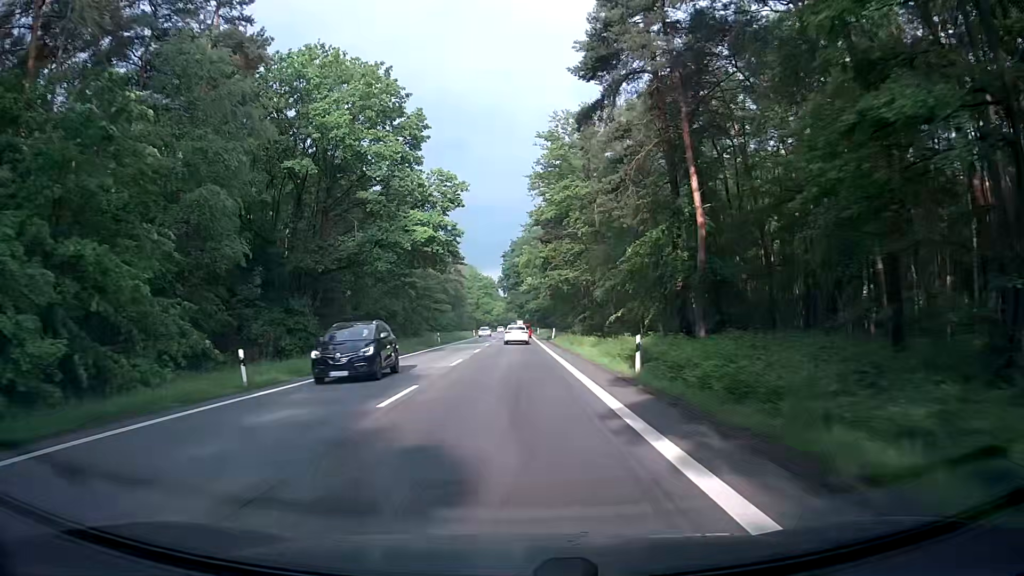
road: secondary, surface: asphalt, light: Day
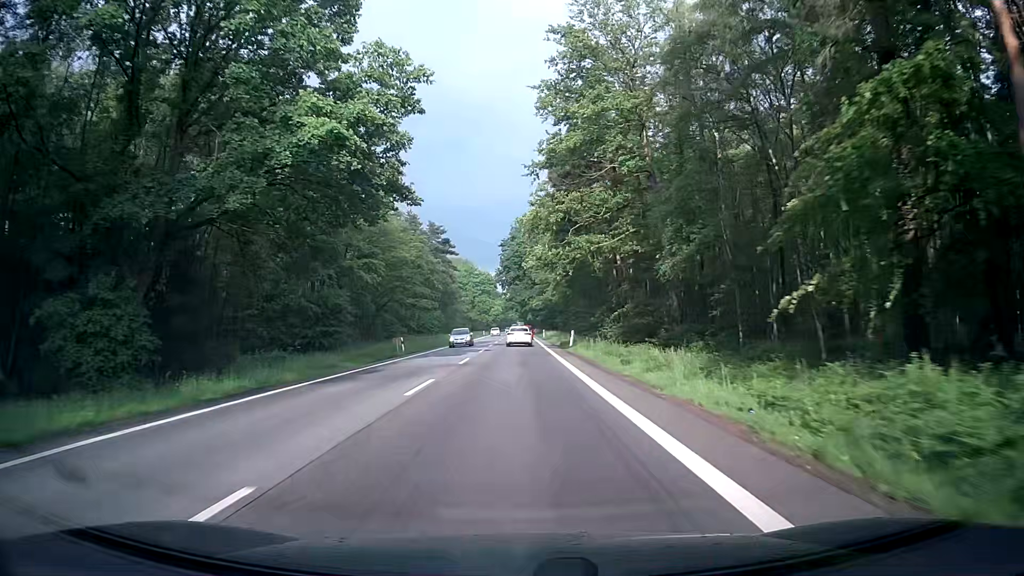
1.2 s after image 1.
(-0.2, +22.2) m; -1°
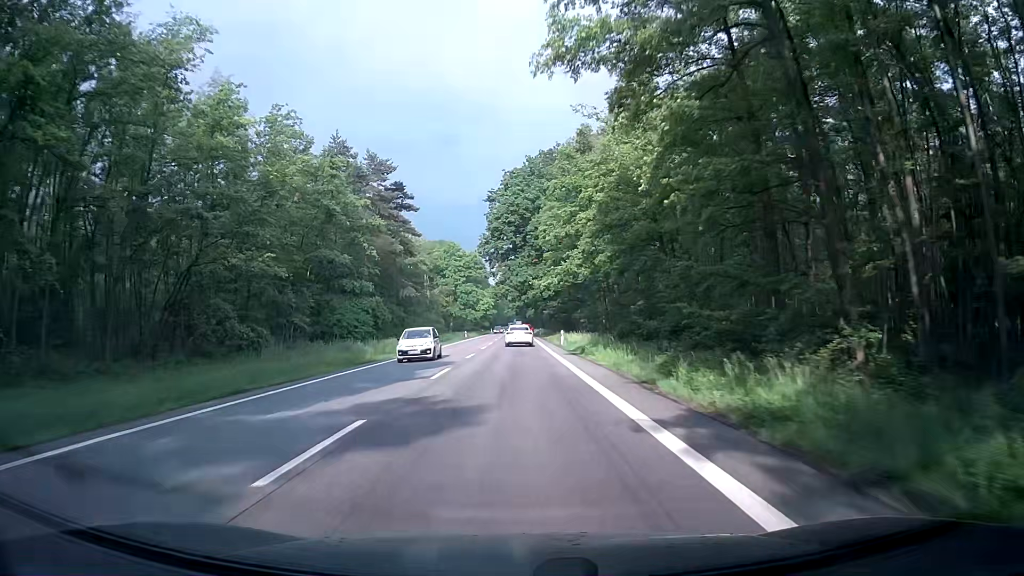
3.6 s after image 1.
(+0.7, +44.4) m; 0°
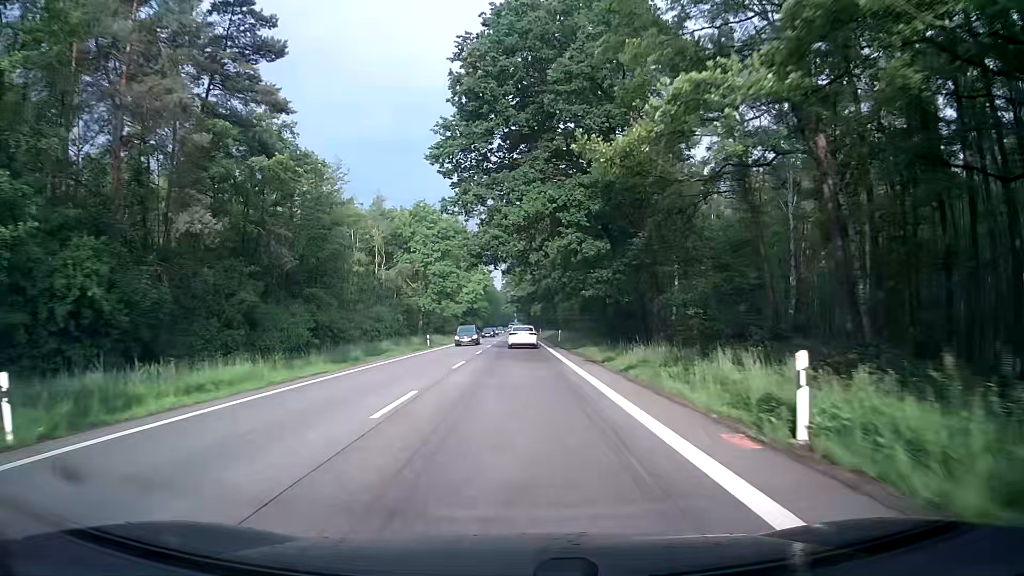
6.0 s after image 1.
(+0.2, +44.3) m; 0°
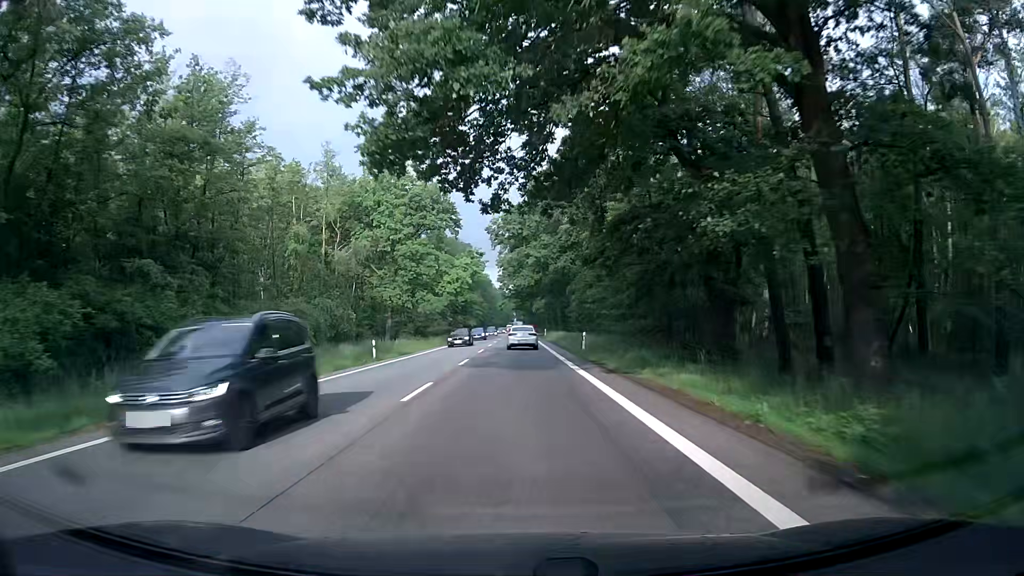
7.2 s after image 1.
(+0.1, +21.9) m; 0°
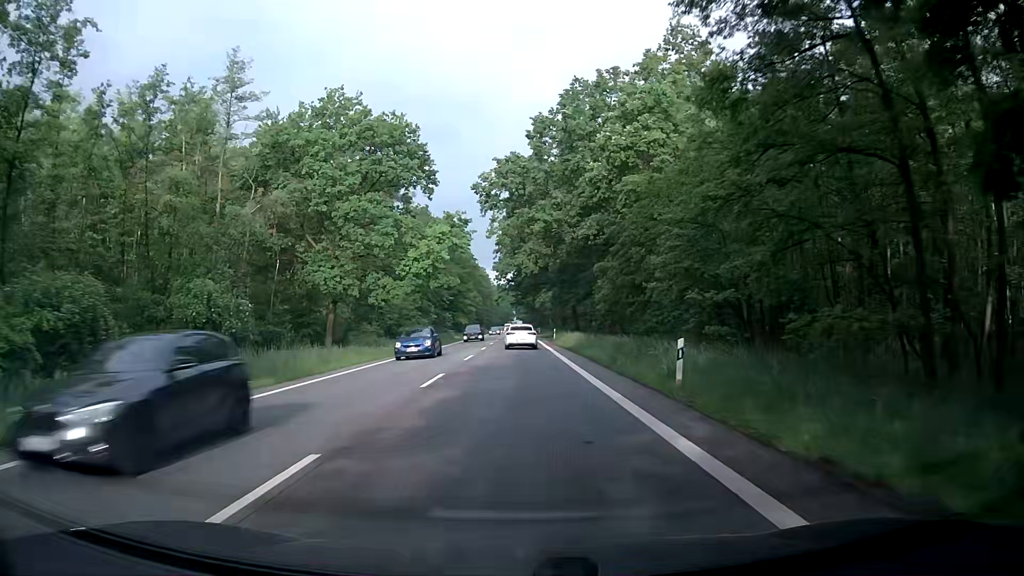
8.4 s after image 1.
(+0.2, +21.7) m; +1°
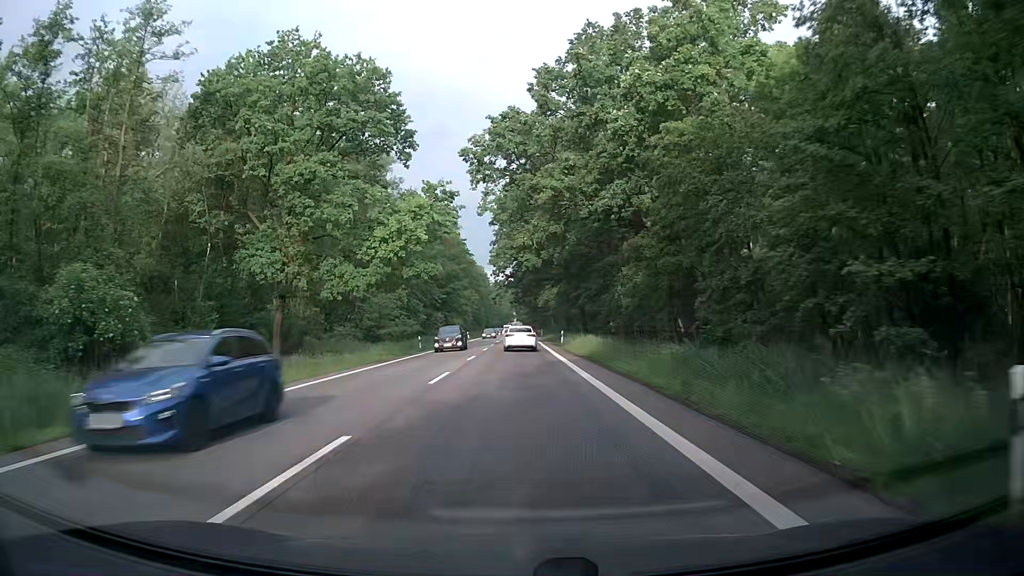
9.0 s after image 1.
(-0.1, +10.8) m; 0°
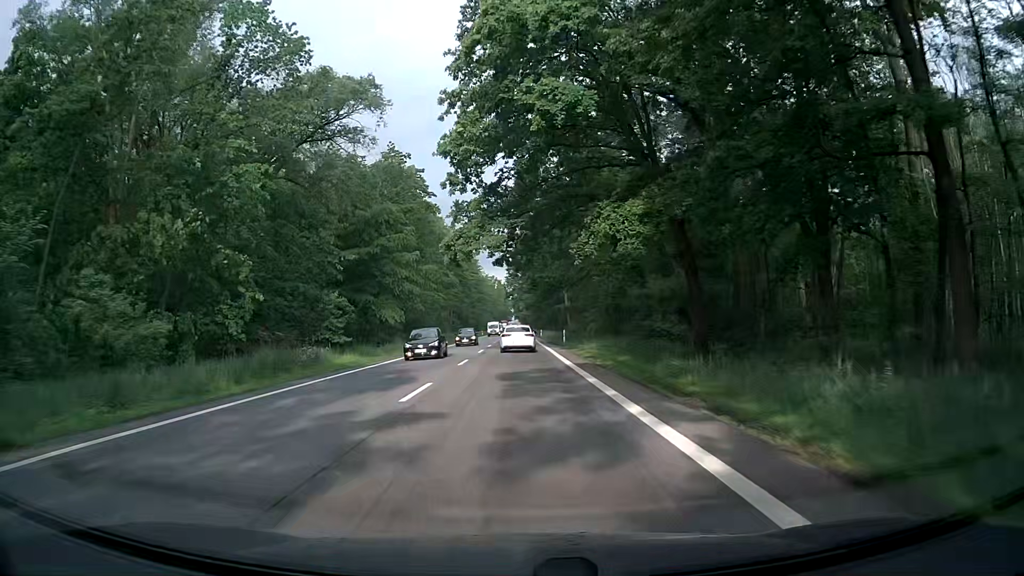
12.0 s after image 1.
(-0.3, +52.7) m; 0°
(0, +10) (0, +20) (0, +30) (0, +40) (0, +50) (0, +60) (0, +70) (0, +80) (0, +90) (0, +100) m
